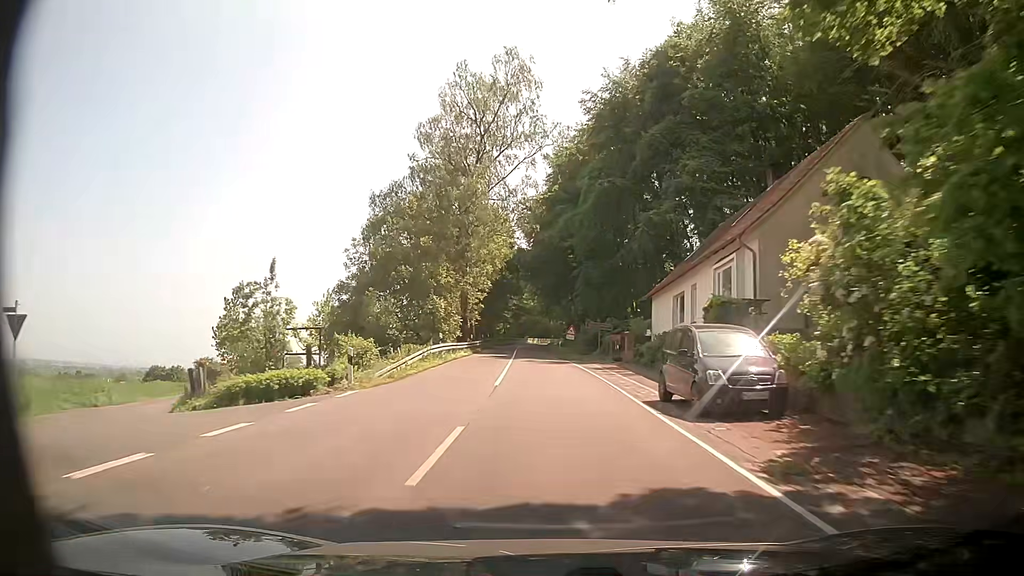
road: secondary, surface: asphalt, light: Day
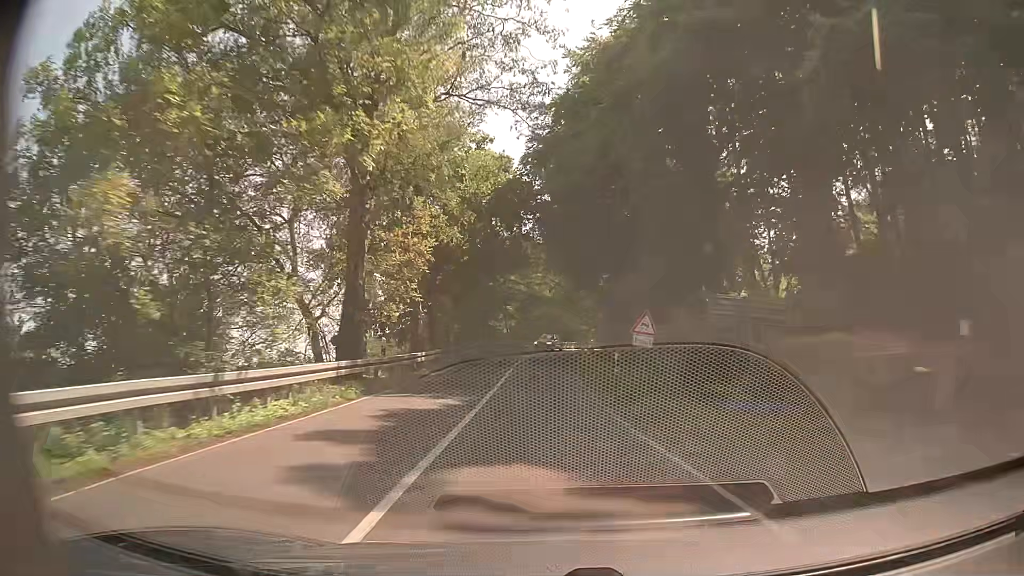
(-0.8, +31.7) m; -2°
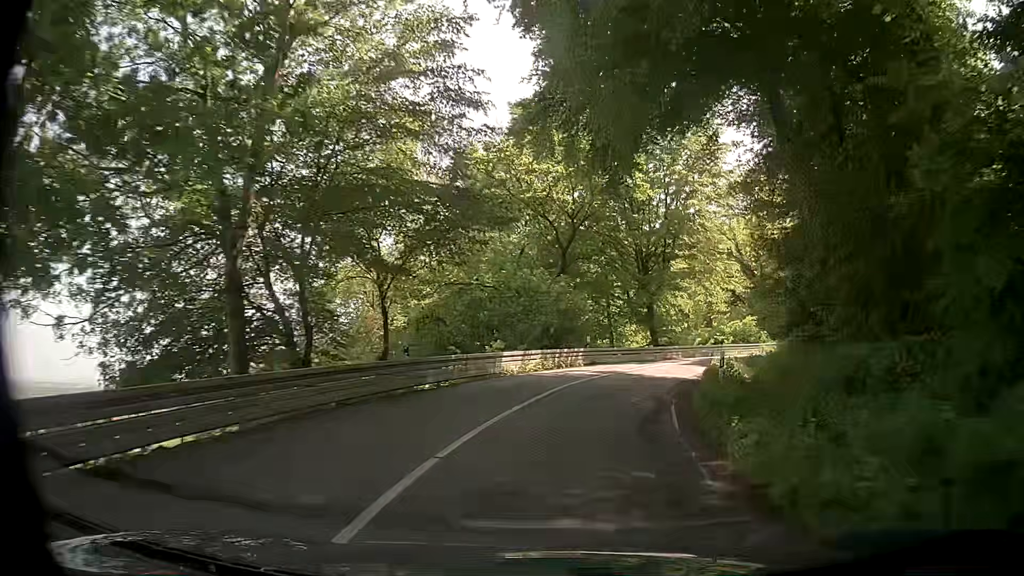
(-0.5, +45.3) m; +2°
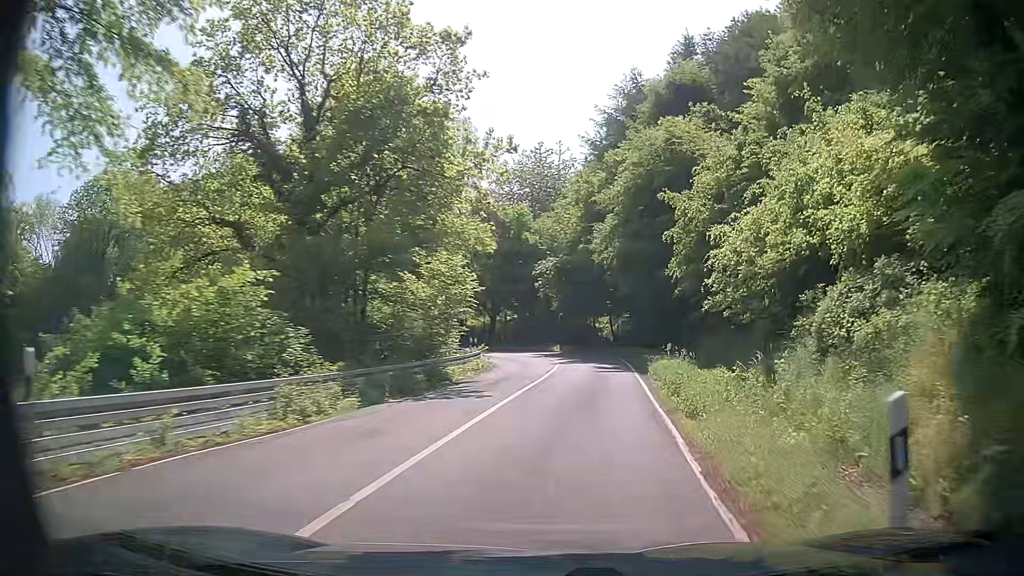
(+11.7, +37.6) m; +39°
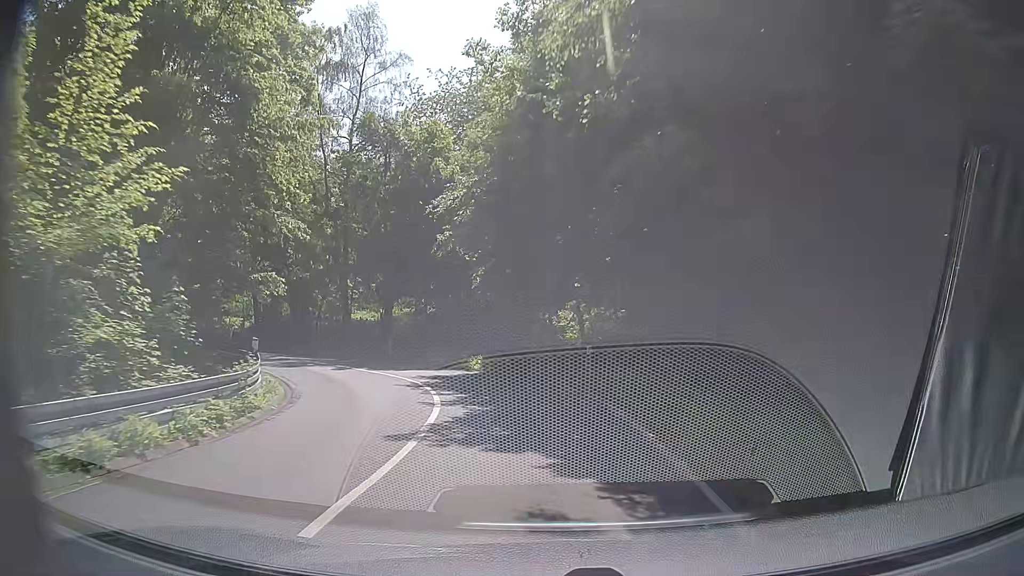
(+1.7, +22.1) m; +4°
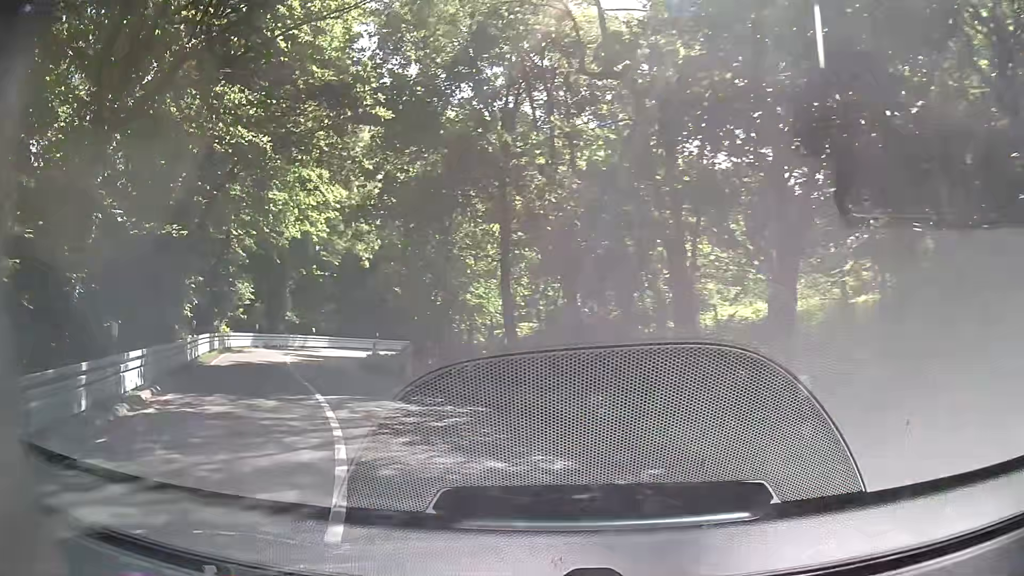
(-4.5, +22.5) m; -32°
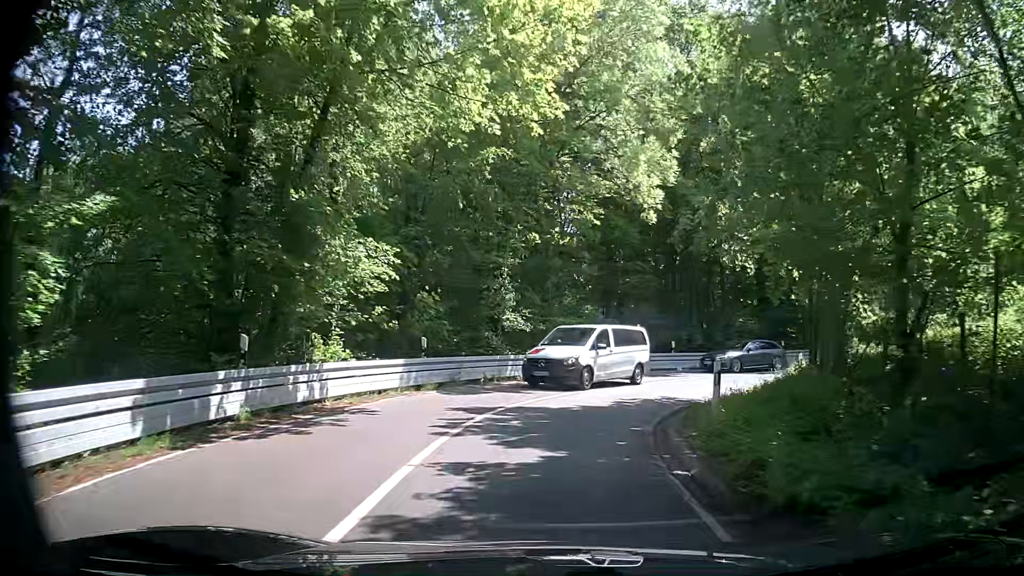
(-6.3, +20.9) m; -23°
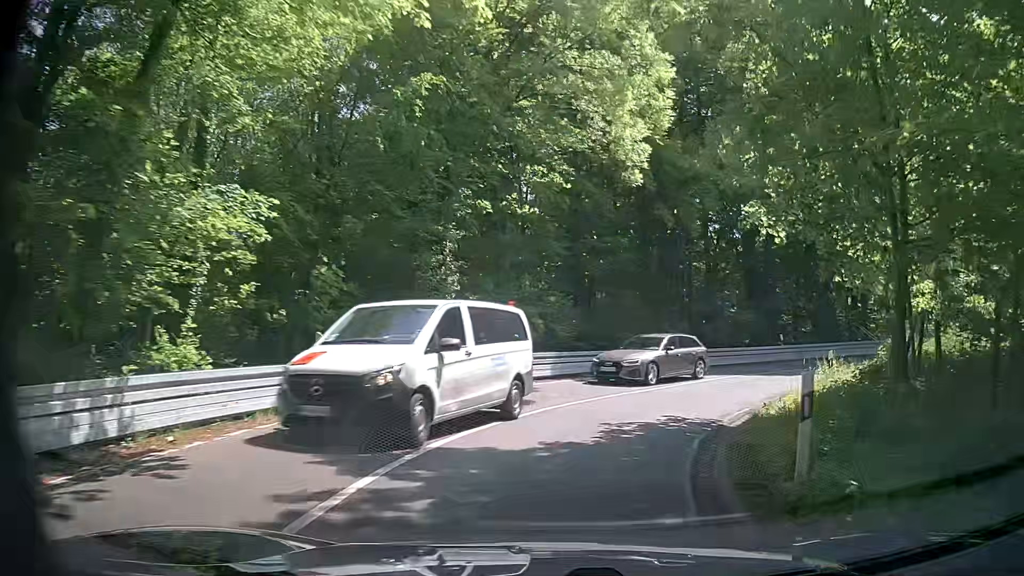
(+0.1, +5.7) m; +3°
